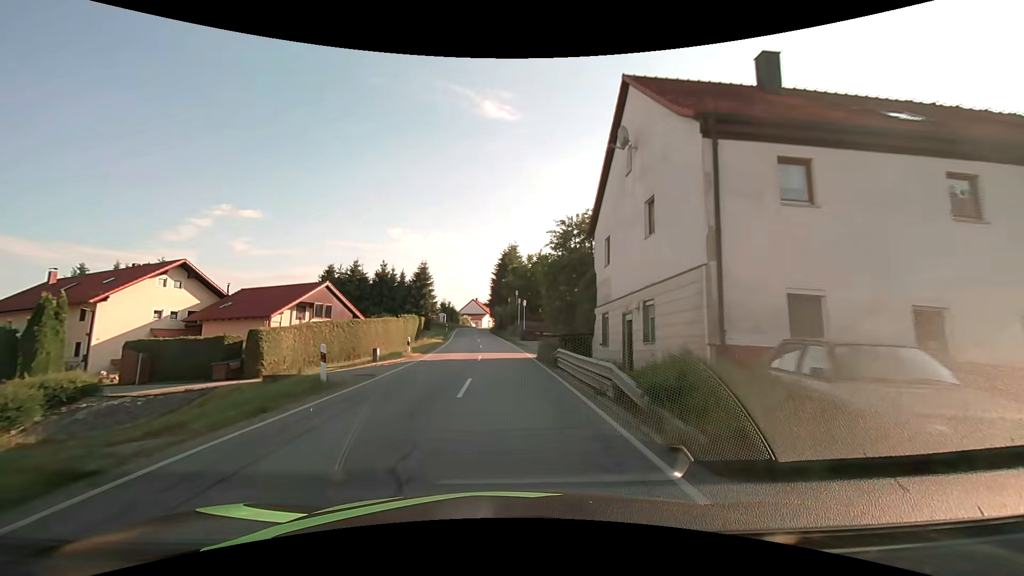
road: secondary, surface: asphalt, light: Day
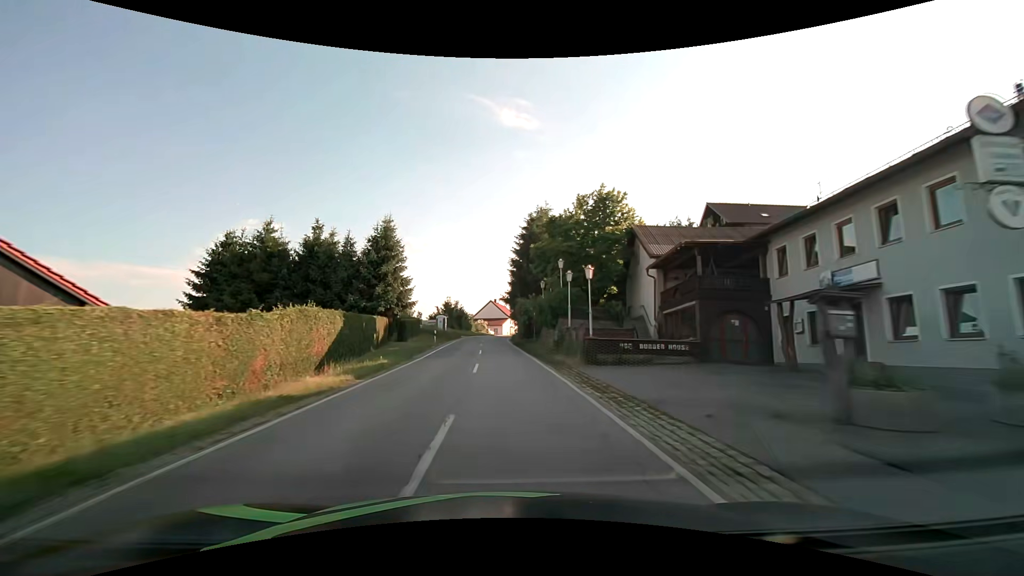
(-0.6, +30.3) m; -3°
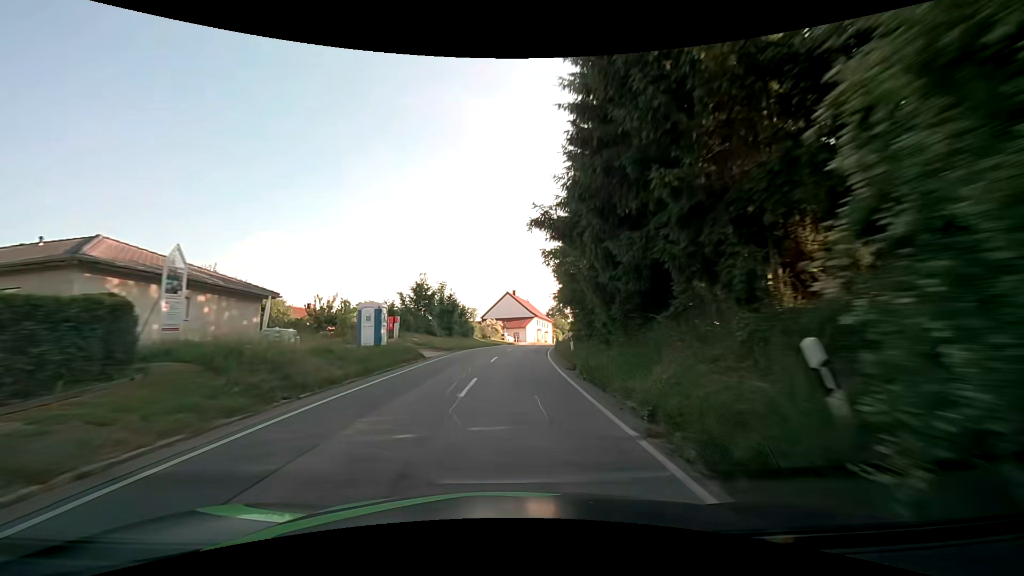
(-1.1, +41.0) m; -2°
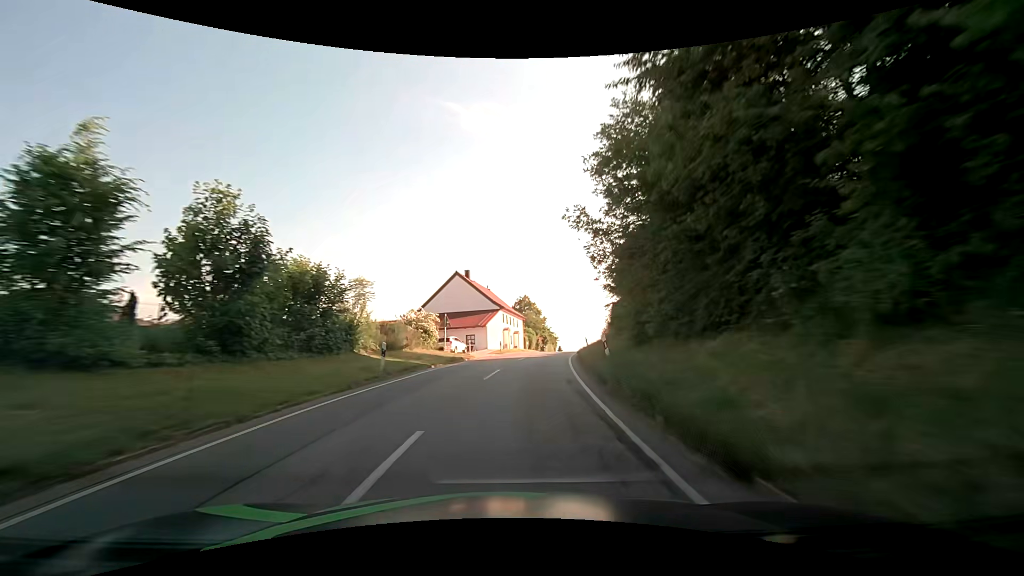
(+0.5, +31.2) m; +4°
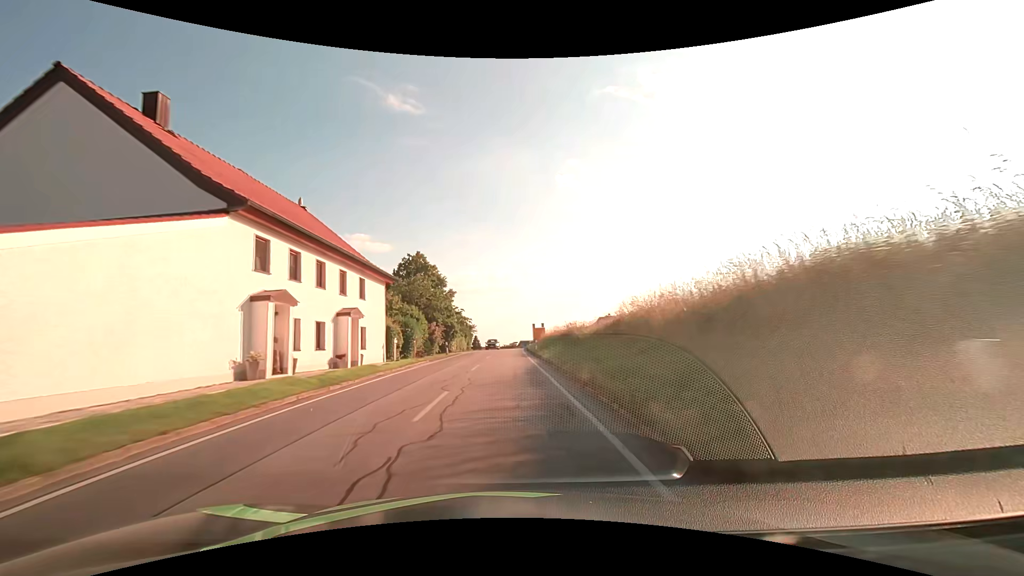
(+4.1, +41.8) m; +10°
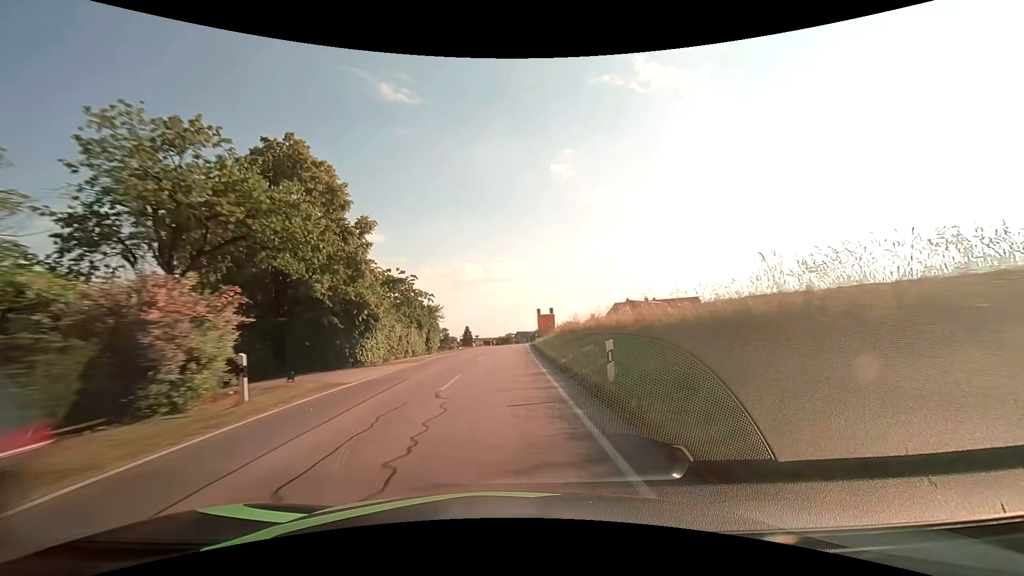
(+0.2, +32.0) m; +1°
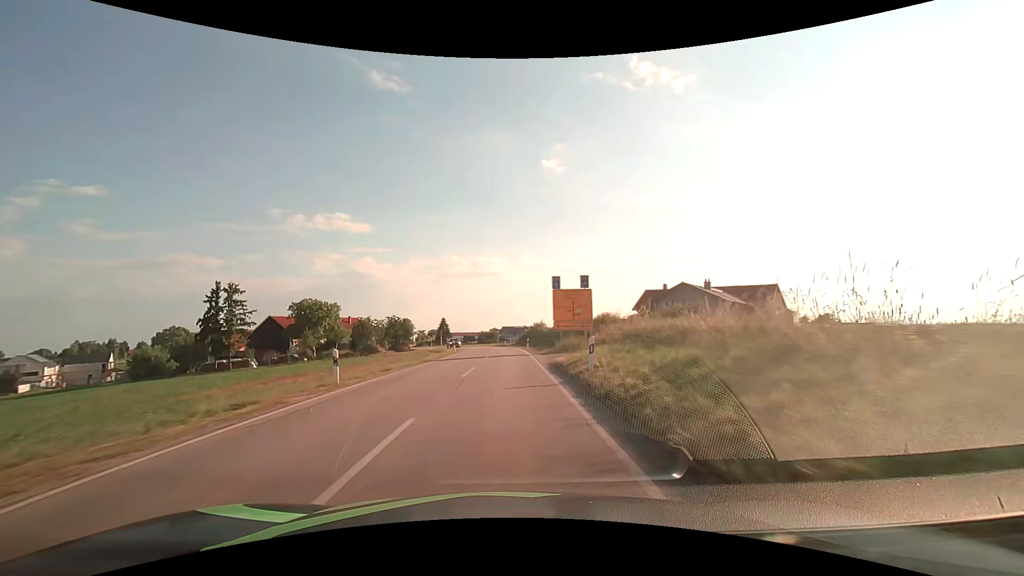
(+0.4, +43.0) m; +1°
(0, +10) (0, +20) (0, +30) (0, +40) (0, +50) (-1, +60) (-3, +70) (-5, +80) (-7, +89) (-9, +99) m
